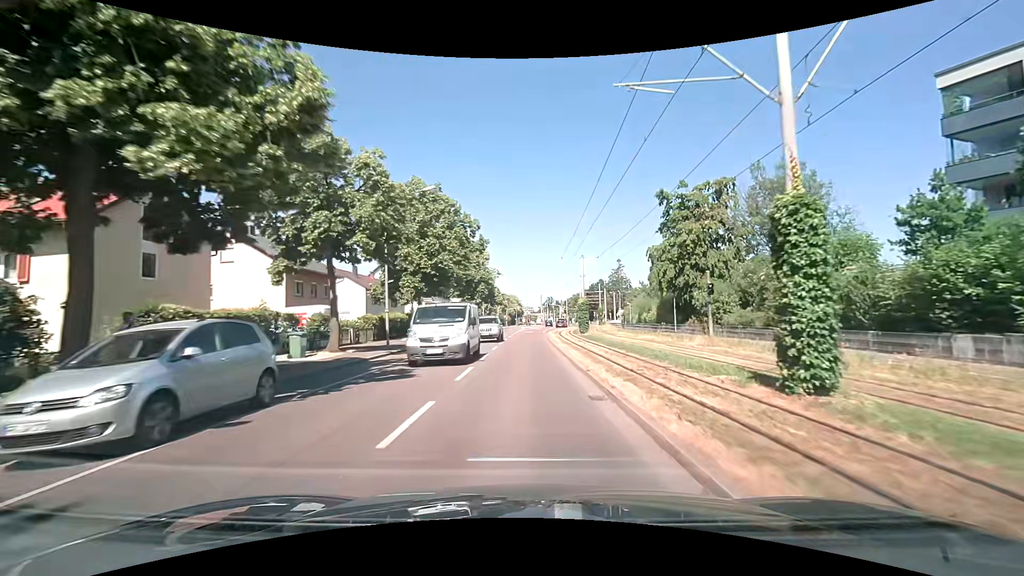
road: tertiary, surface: asphalt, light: Day
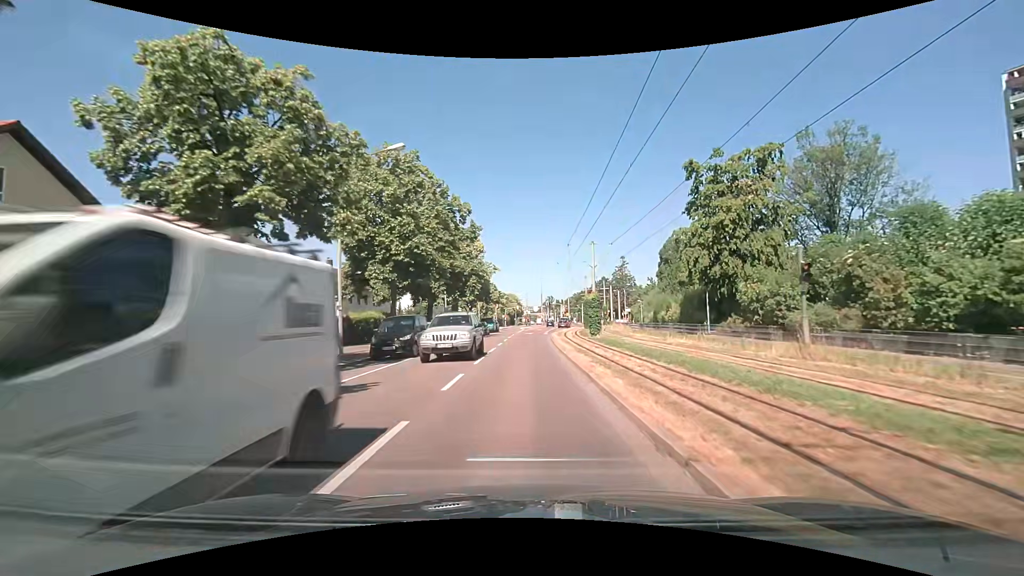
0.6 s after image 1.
(0.0, +7.7) m; 0°
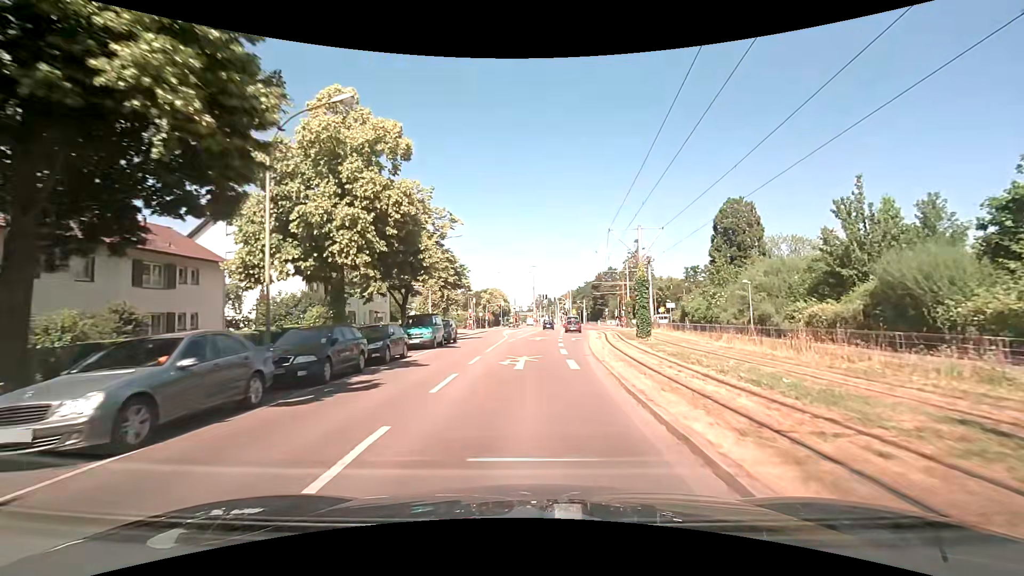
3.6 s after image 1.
(+0.3, +35.8) m; +1°
